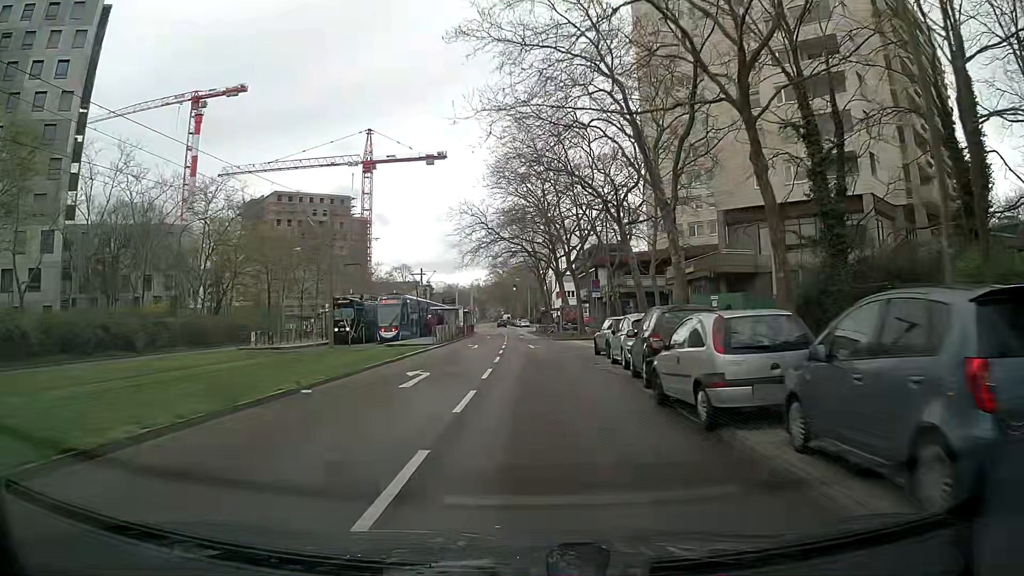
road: tertiary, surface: asphalt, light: Day
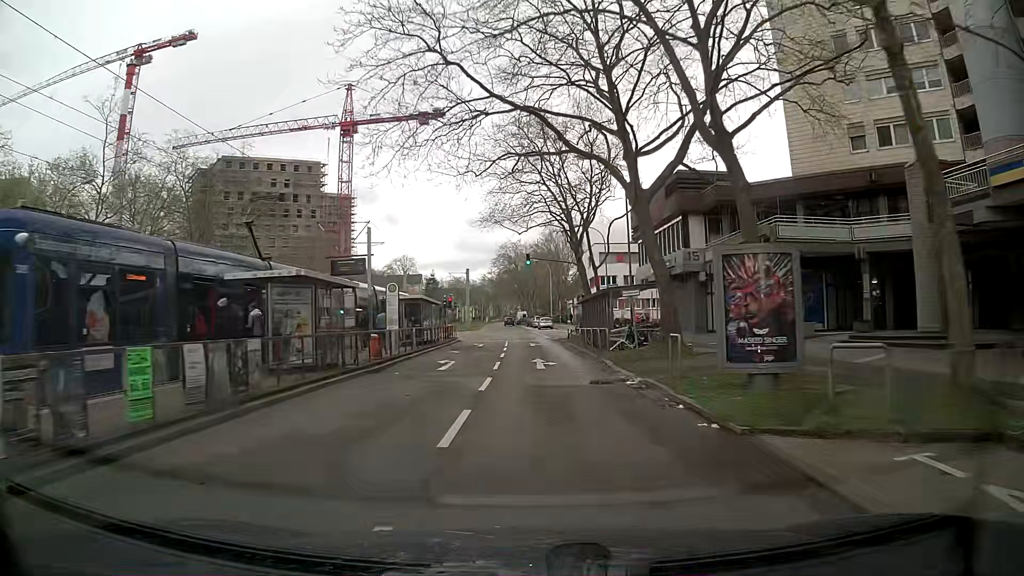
(-0.5, +38.6) m; -1°
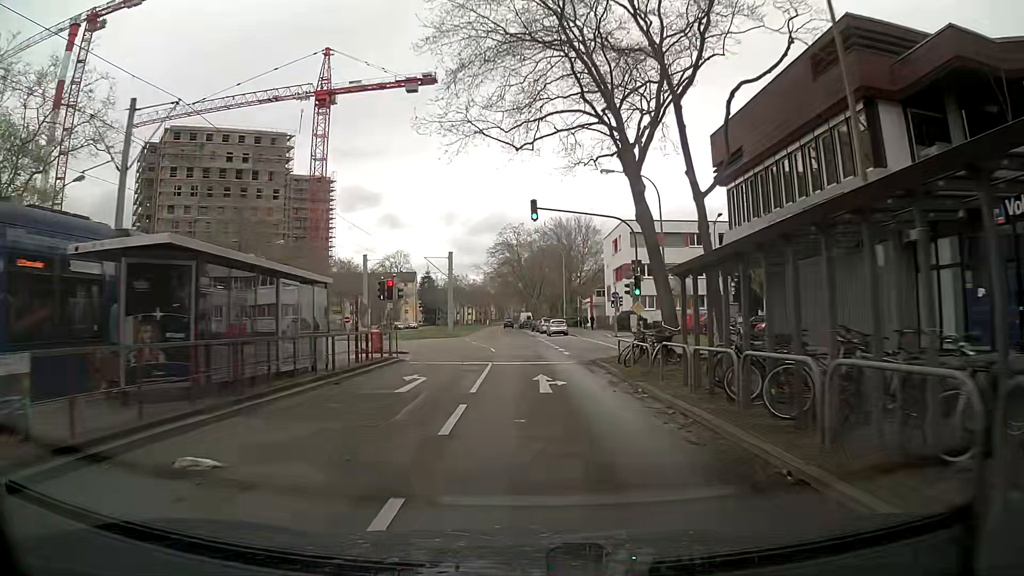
(-0.3, +23.1) m; -1°
(0, +10) (0, +20) (0, +30) (0, +40) (-1, +50) (-1, +60) (-1, +70) (-2, +80) (-2, +90) (-3, +100) m
